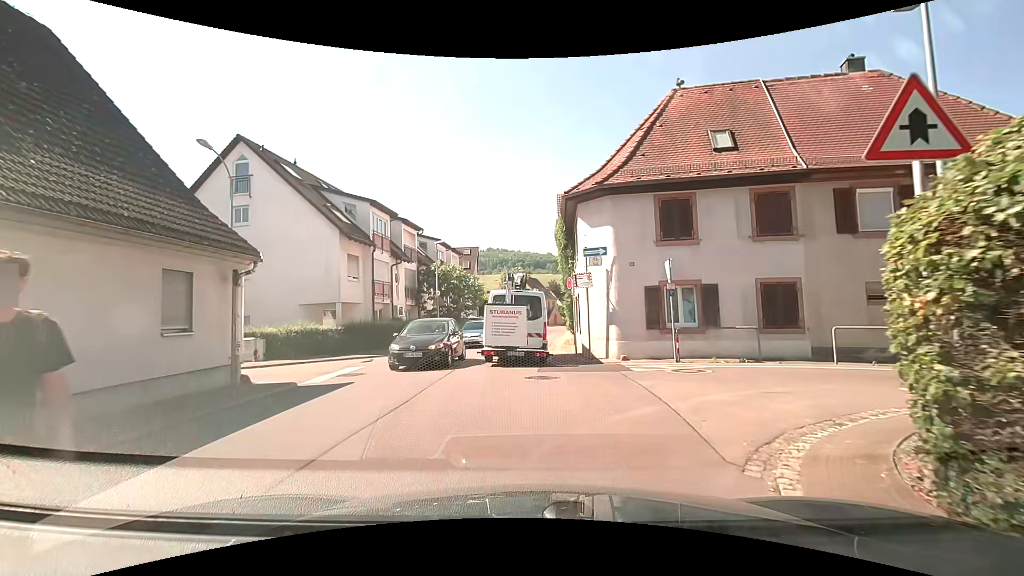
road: residential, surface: asphalt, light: Day
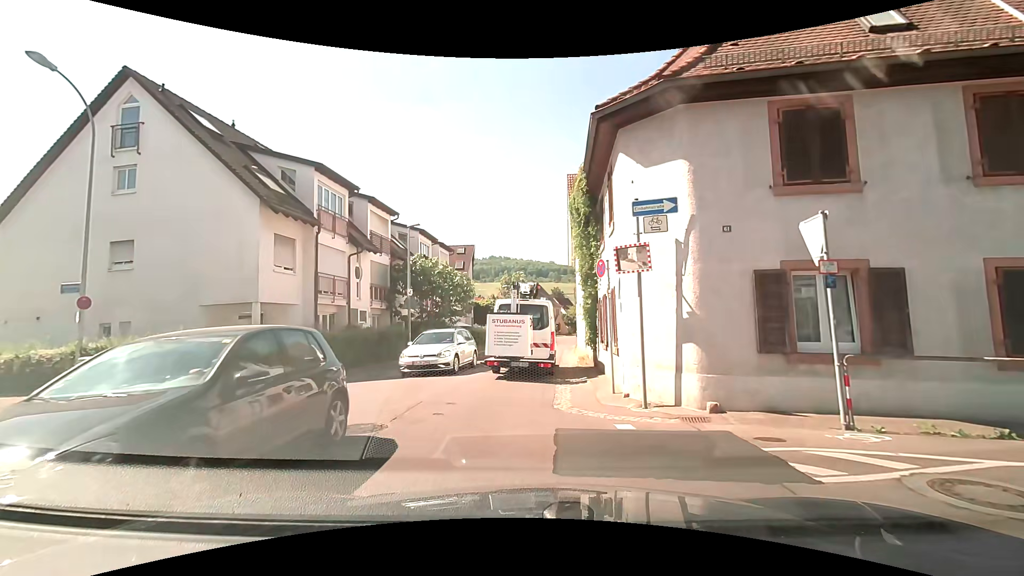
(0.0, +7.6) m; 0°
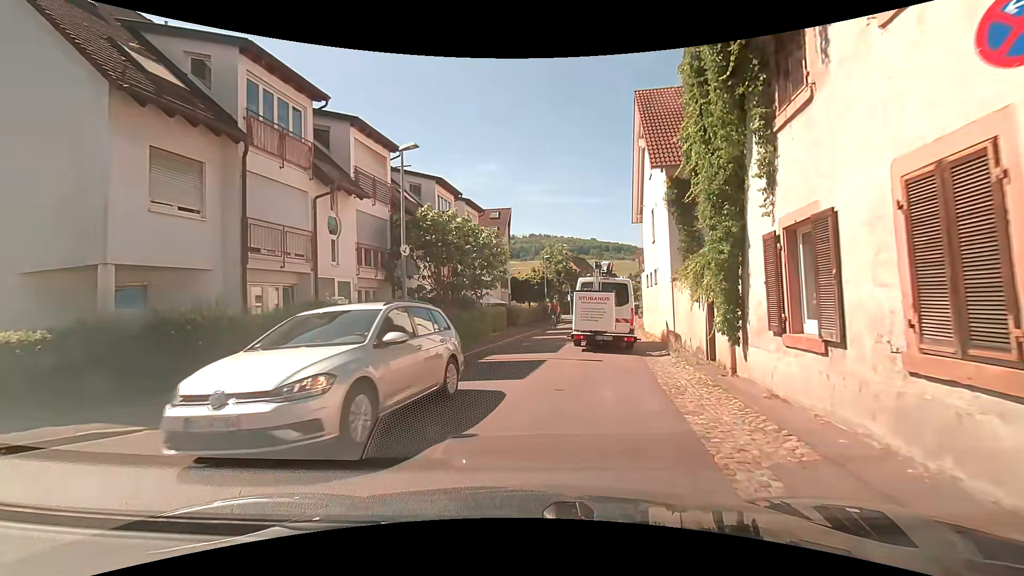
(-0.5, +8.2) m; -5°
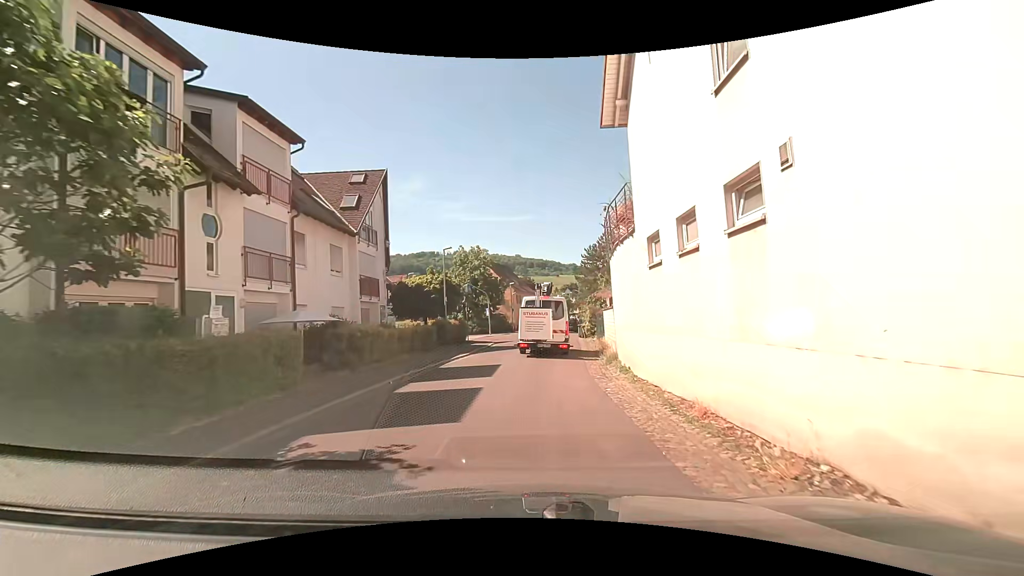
(+1.9, +16.8) m; +8°
